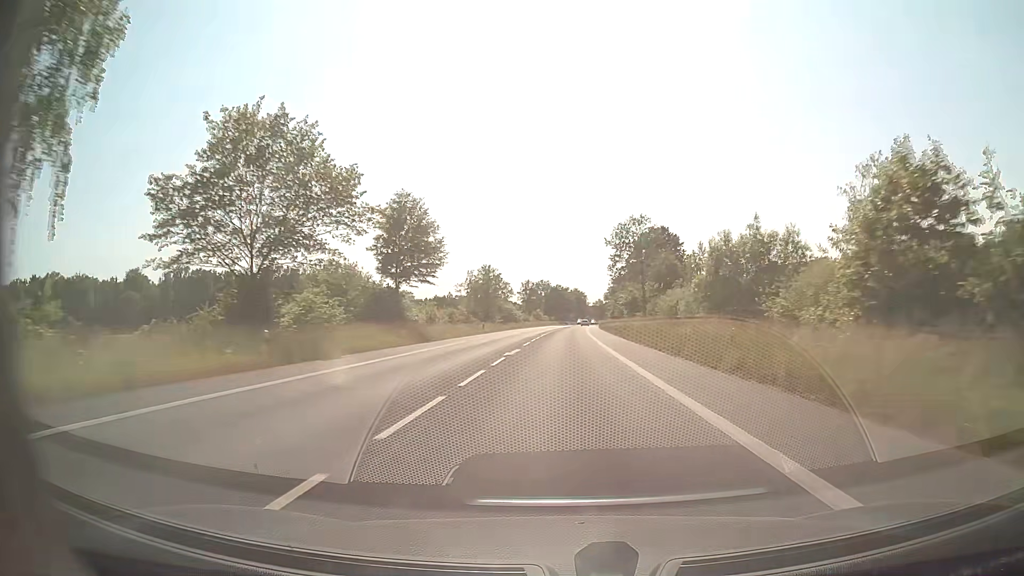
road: secondary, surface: asphalt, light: Day
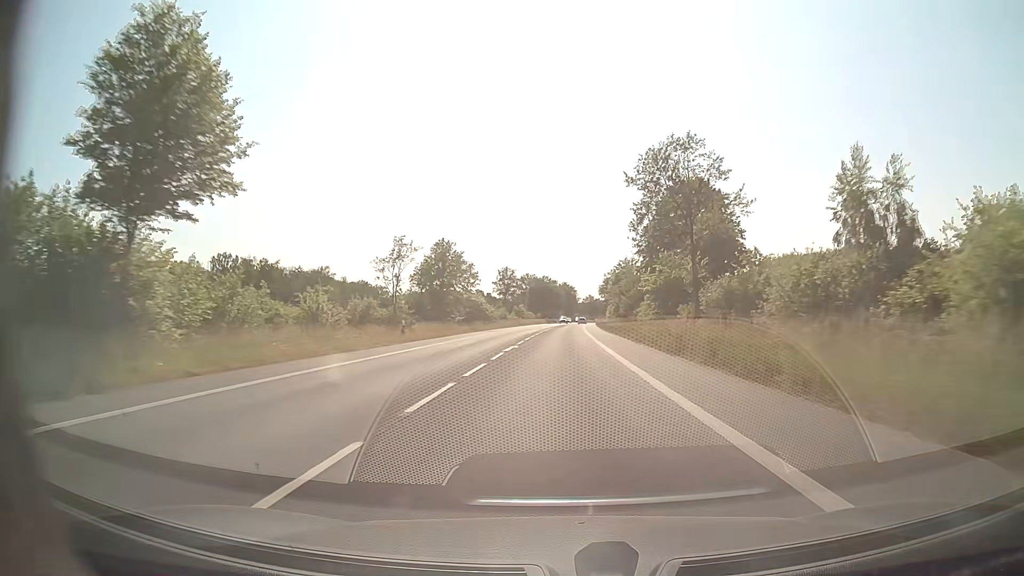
(+0.3, +31.7) m; +1°
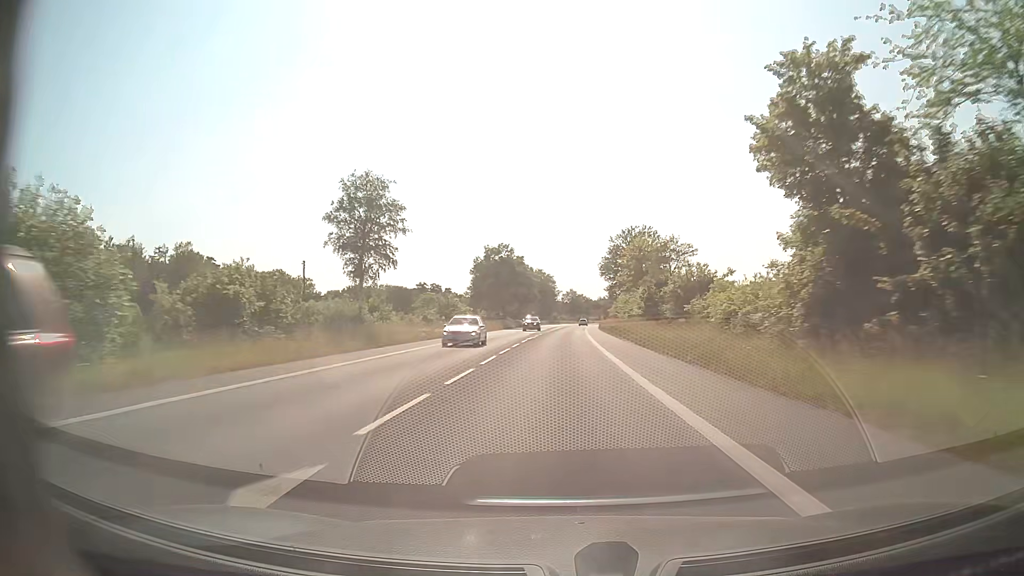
(+1.7, +79.2) m; +2°
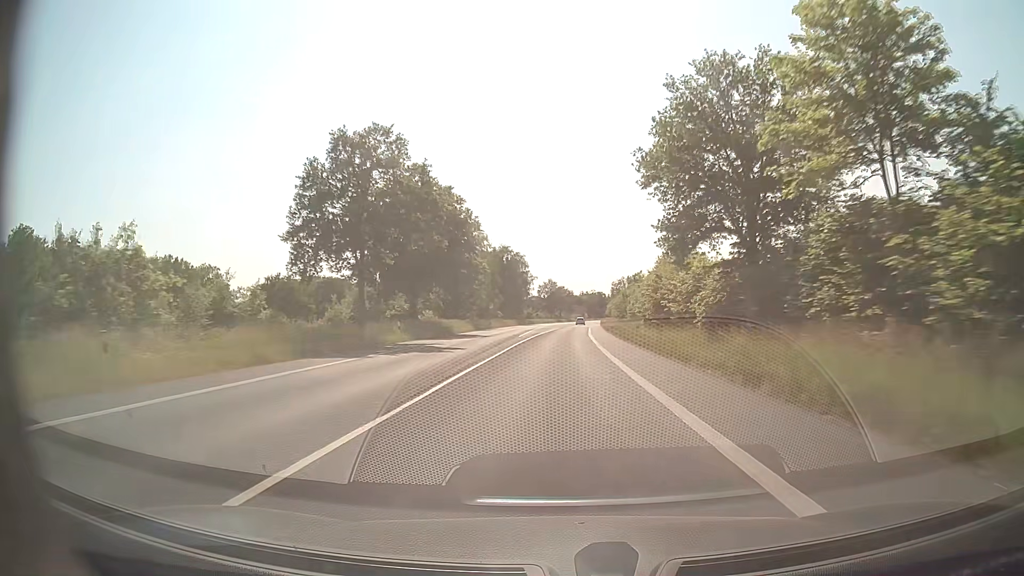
(+0.9, +63.4) m; +2°
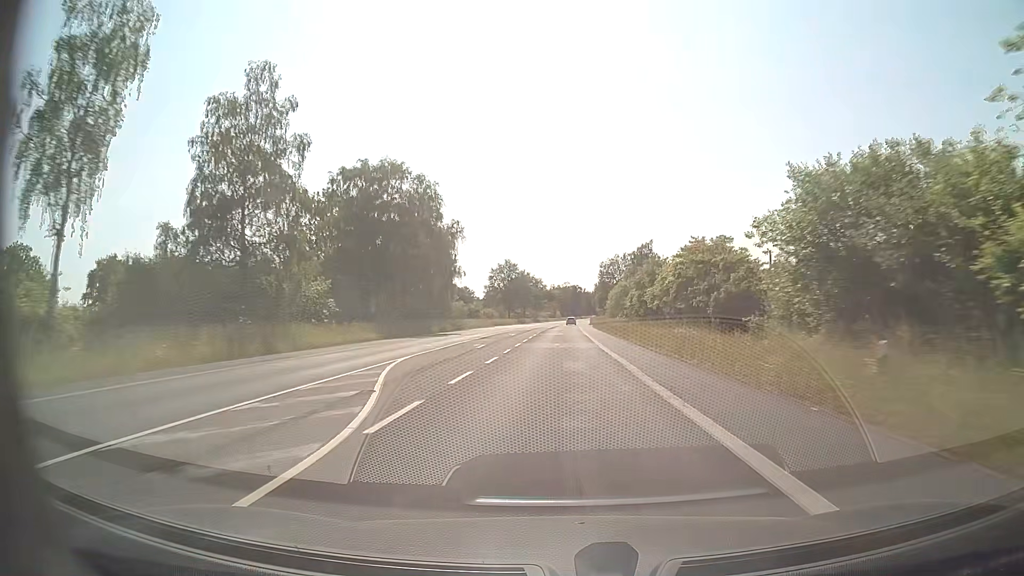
(+1.8, +79.3) m; +3°
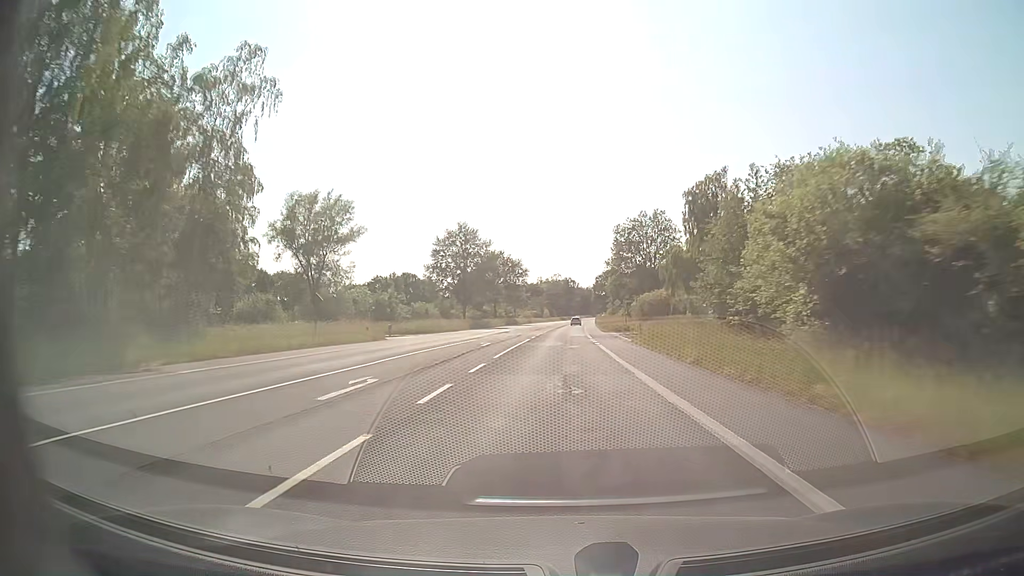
(+0.5, +63.5) m; +1°
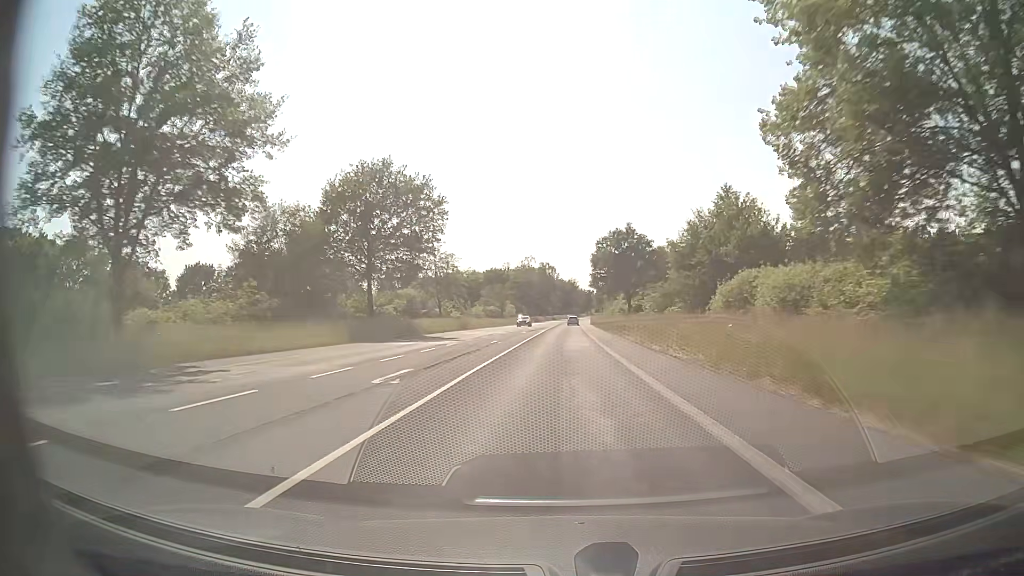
(+1.5, +79.2) m; +2°
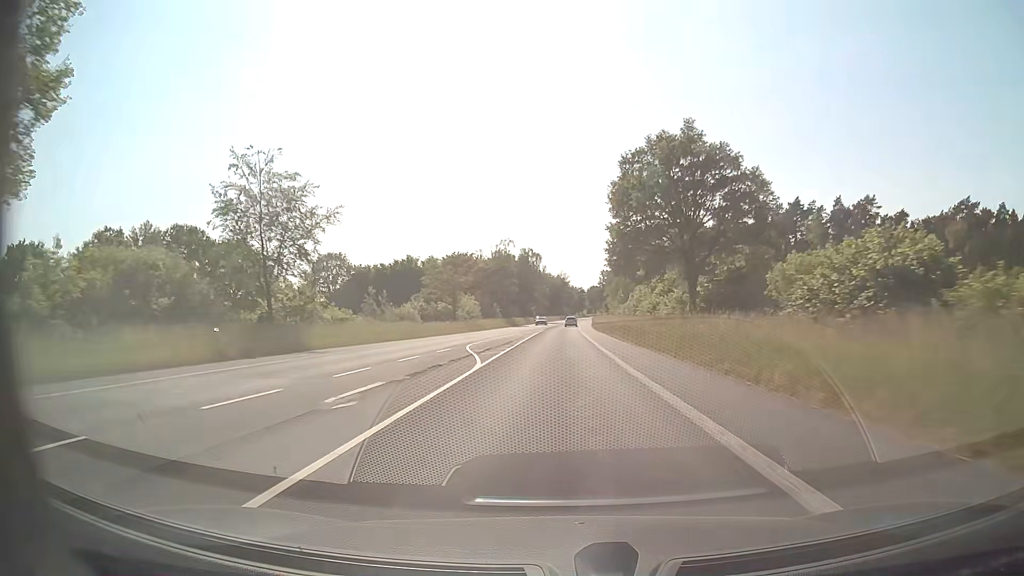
(+0.5, +47.5) m; +1°
(0, +10) (0, +20) (0, +30) (0, +40) (0, +50) (+1, +60) (+1, +70) (+1, +80) (+2, +90) (+2, +100) m
